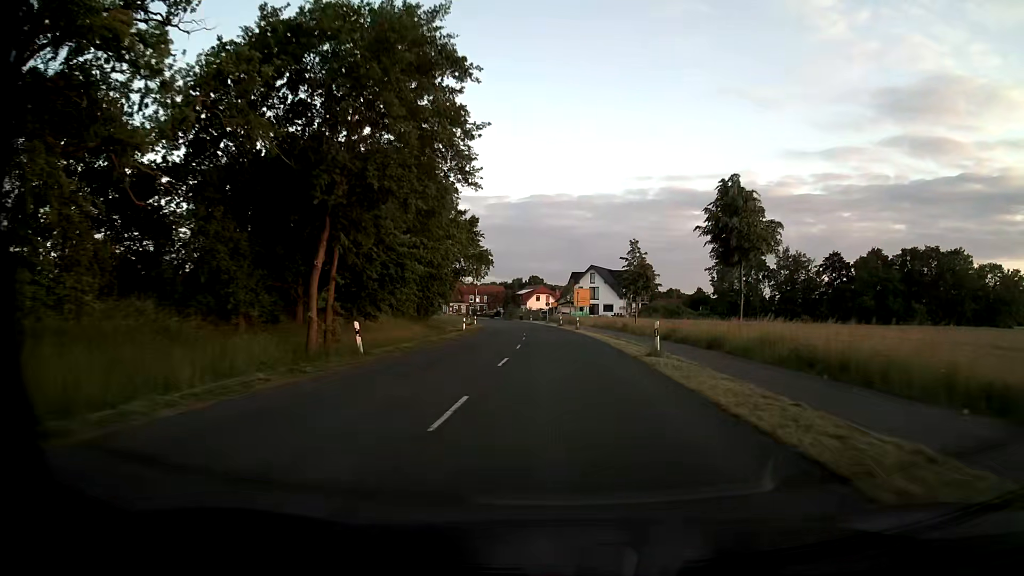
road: secondary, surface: asphalt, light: Day
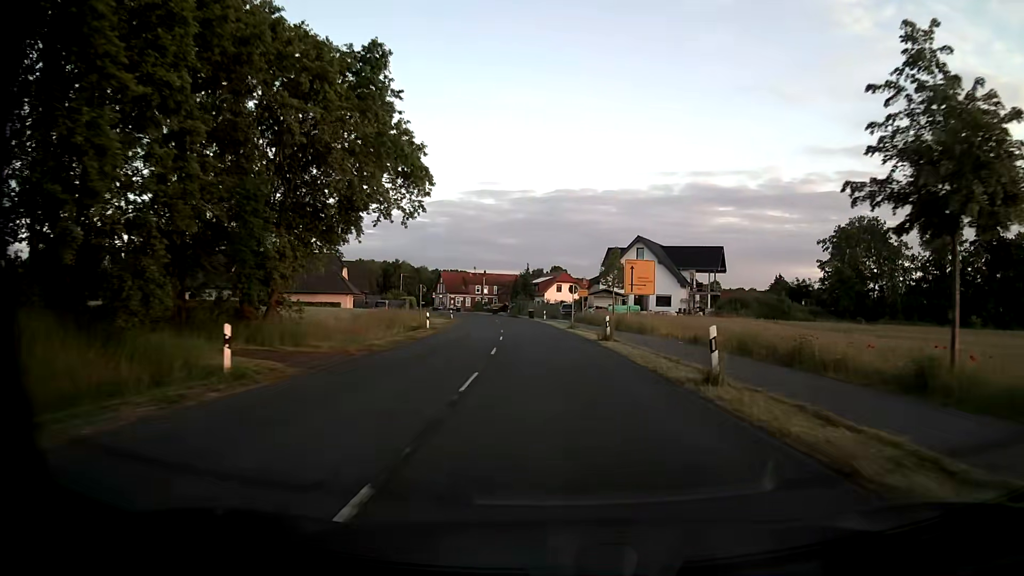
(-0.8, +41.4) m; -2°
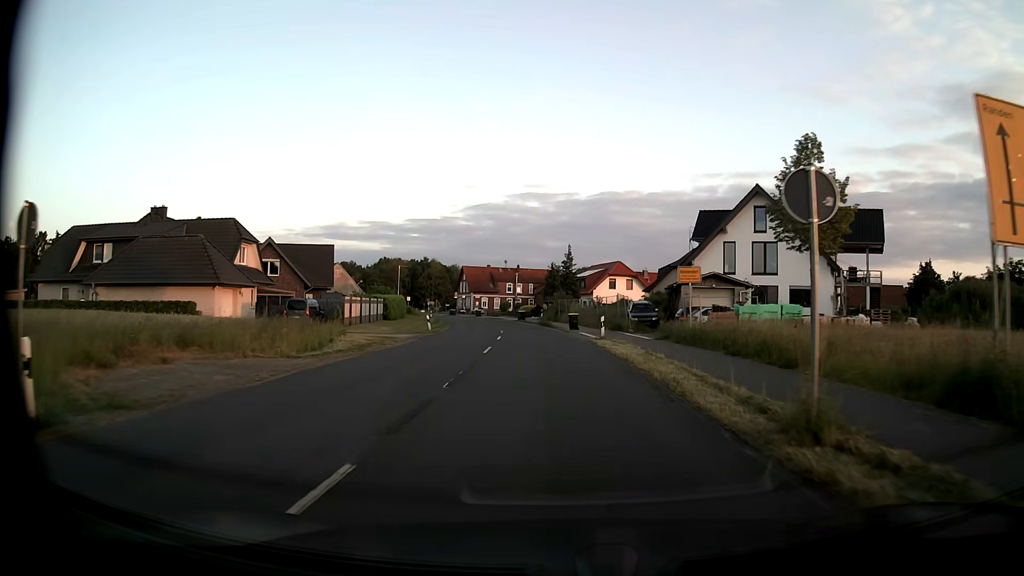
(-1.1, +35.1) m; -4°
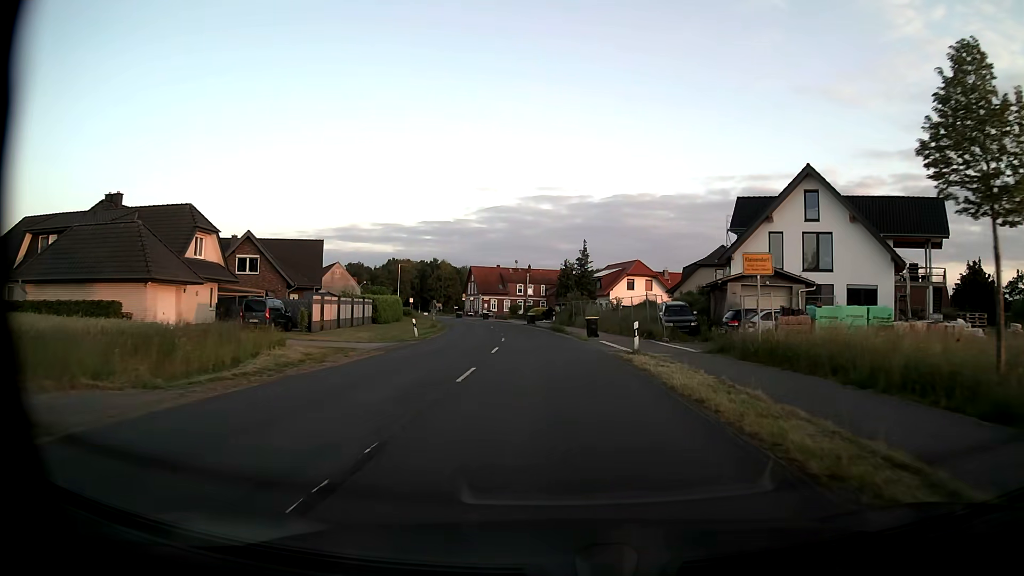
(-0.1, +7.8) m; -1°
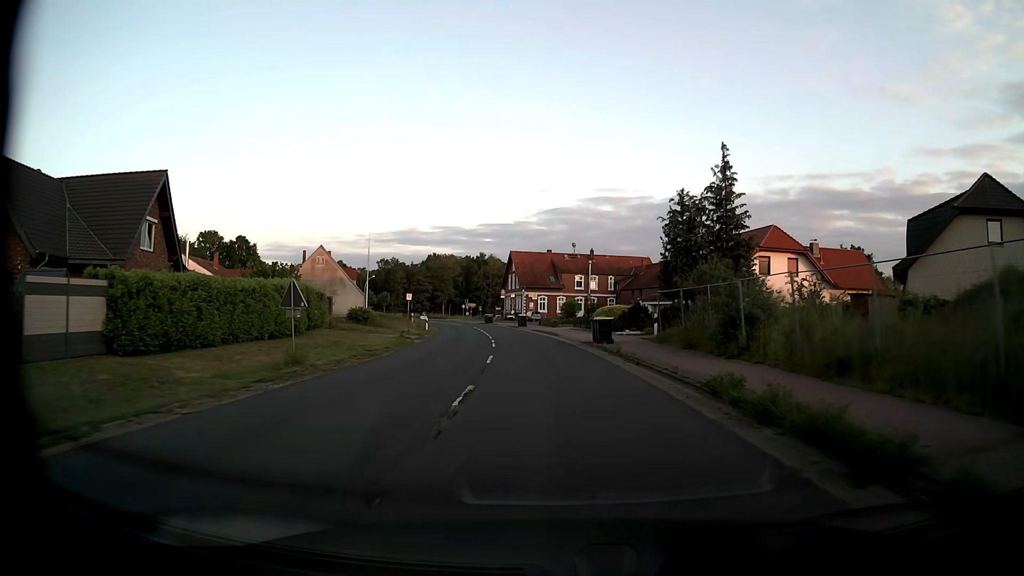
(-1.7, +39.5) m; -5°
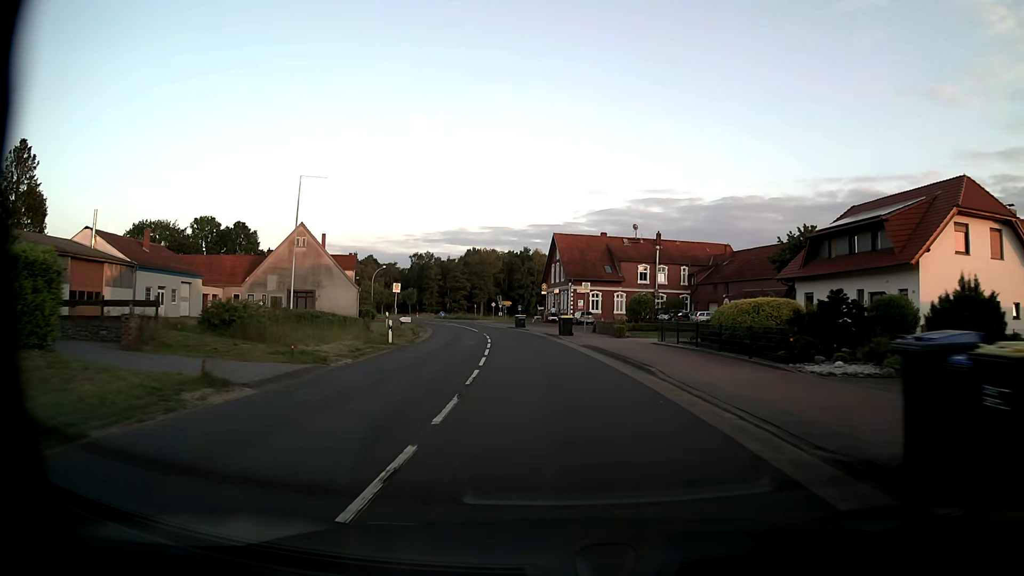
(-0.8, +23.9) m; -4°
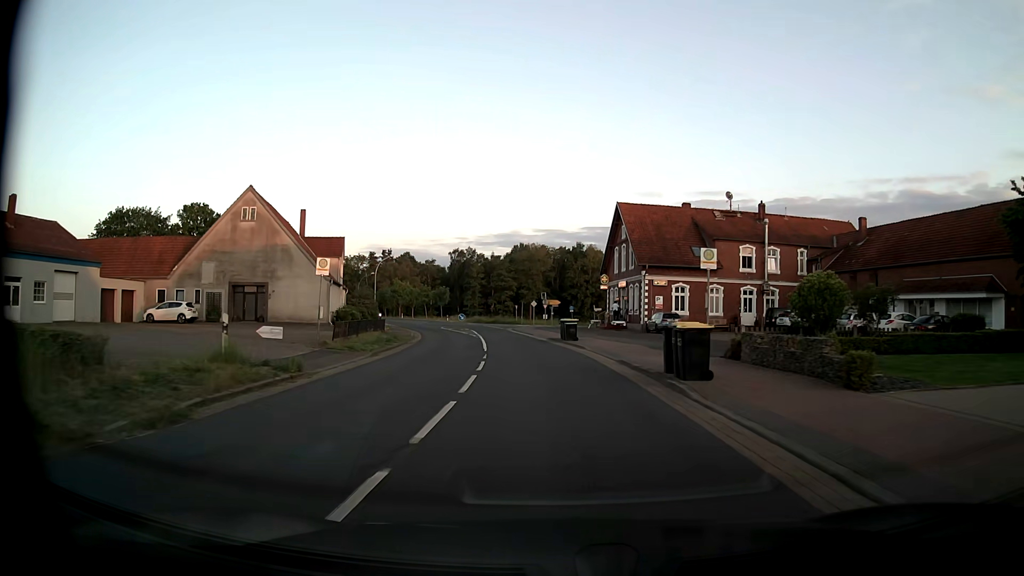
(-0.9, +23.8) m; -4°
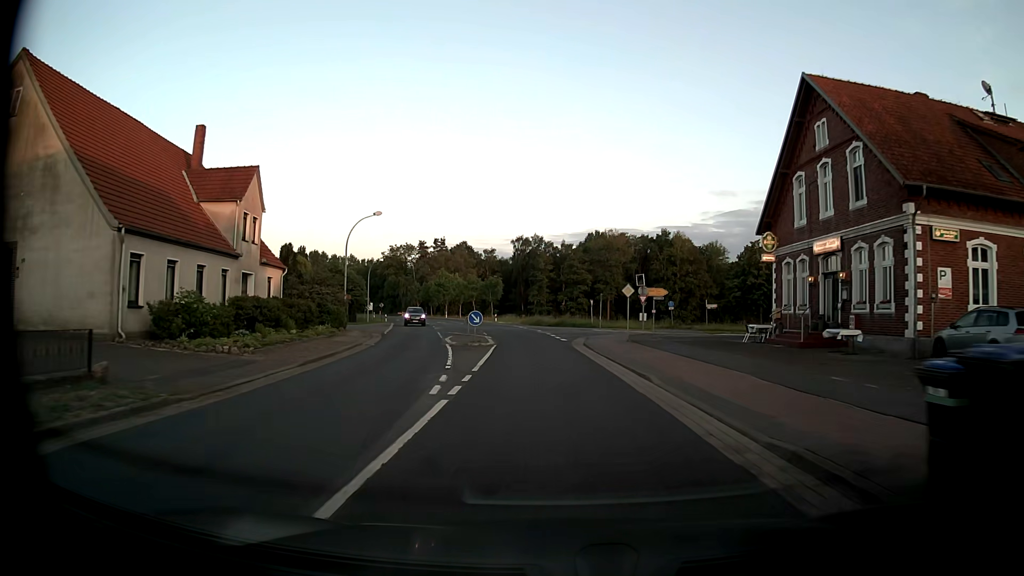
(-1.8, +31.6) m; -6°
(0, +10) (-1, +20) (-1, +30) (-3, +40) (-4, +50) (-6, +60) (-8, +69) (-10, +79) (-12, +89) (-15, +98) m
